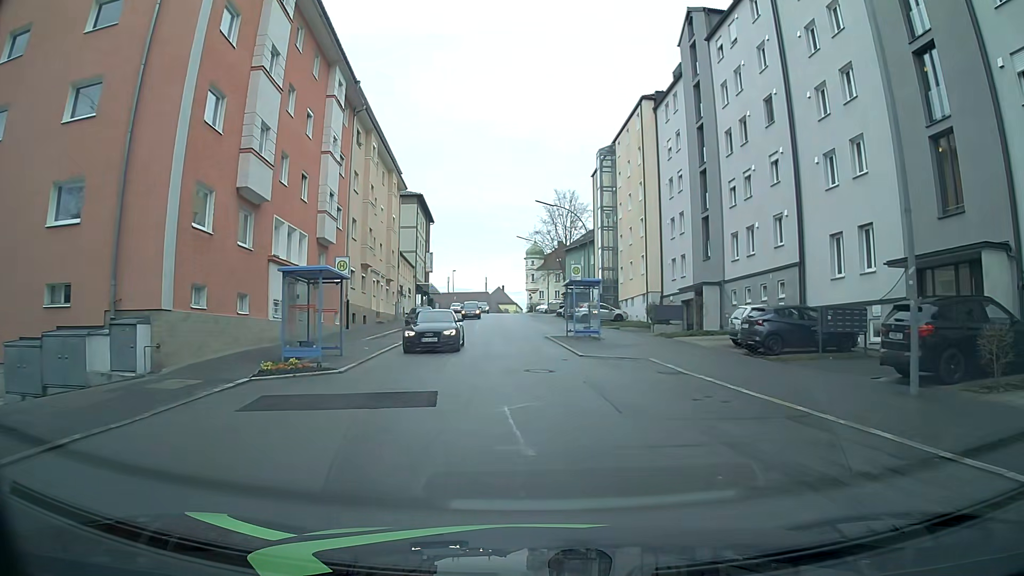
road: tertiary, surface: asphalt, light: Day
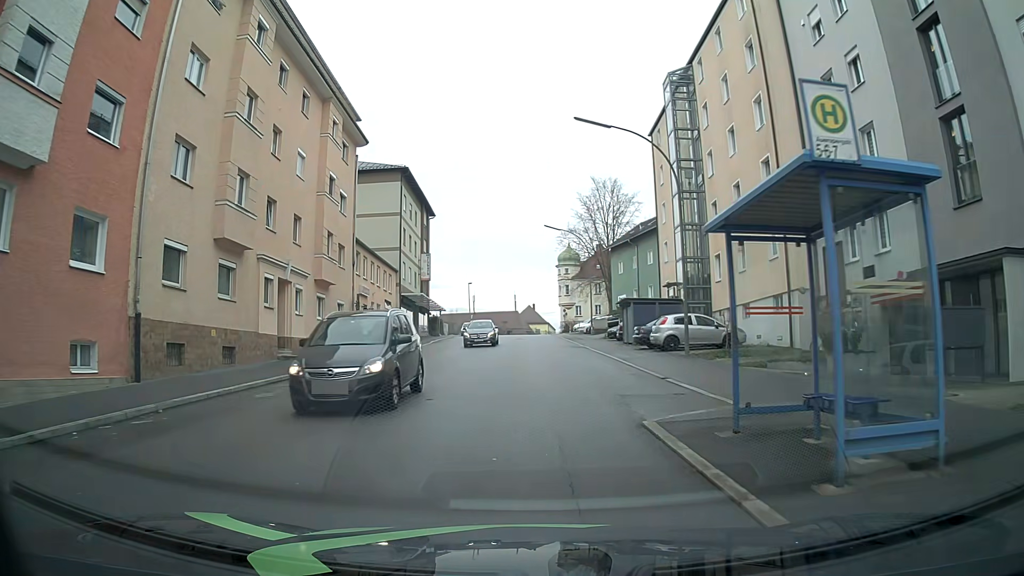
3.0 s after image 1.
(-0.2, +23.3) m; -3°
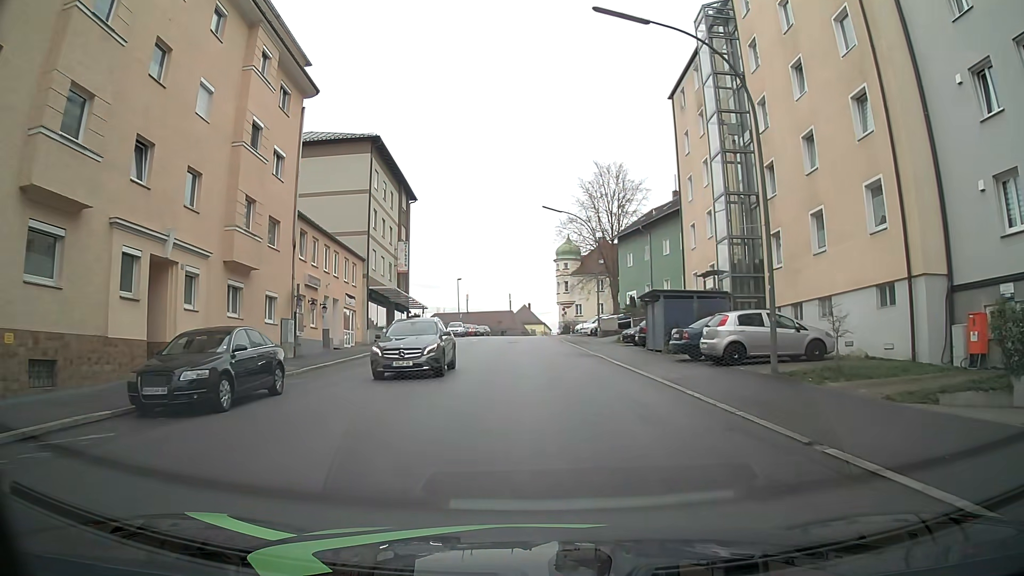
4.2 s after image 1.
(+0.1, +9.2) m; +1°
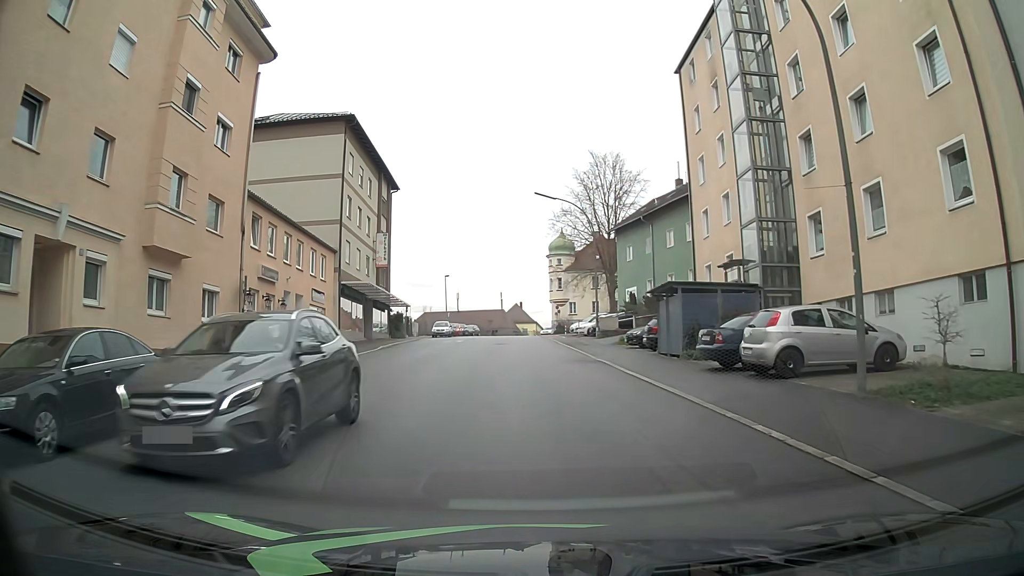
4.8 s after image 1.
(0.0, +4.6) m; 0°
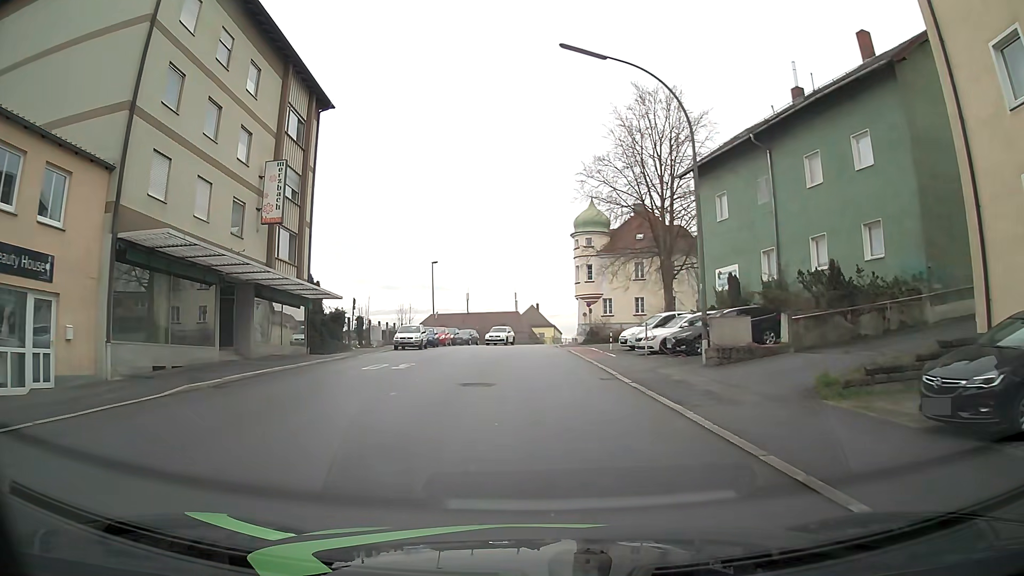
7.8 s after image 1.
(-0.1, +23.5) m; -1°
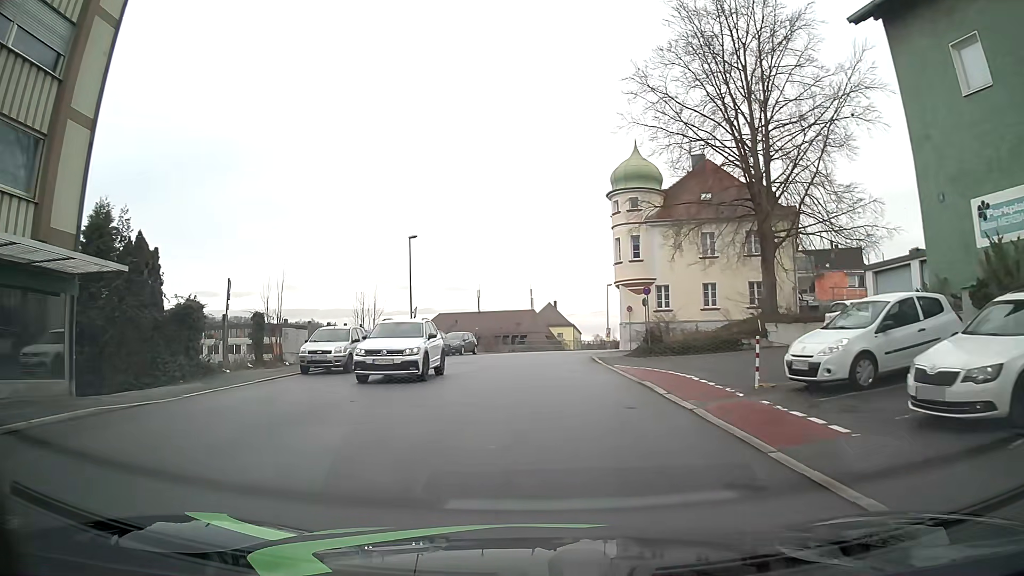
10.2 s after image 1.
(-0.4, +19.1) m; -1°
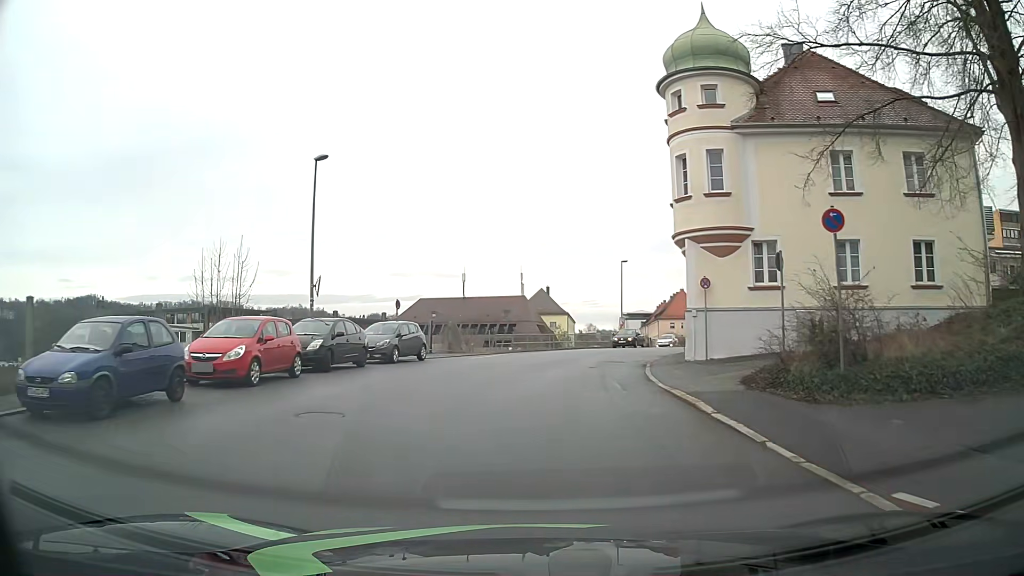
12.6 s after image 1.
(-0.2, +19.3) m; 0°
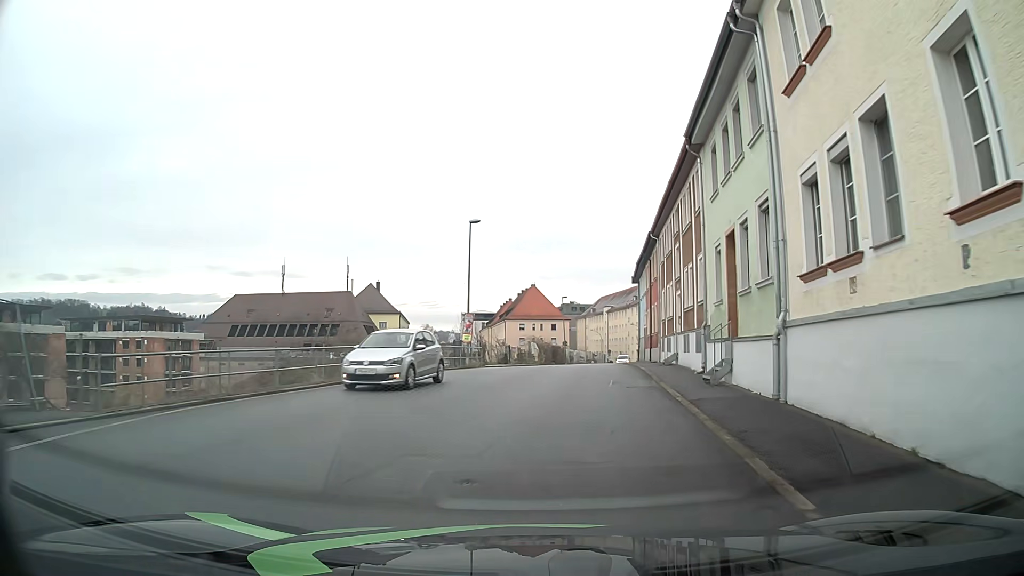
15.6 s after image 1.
(+2.2, +24.3) m; +13°
(+1, +10) (+2, +20) (+3, +30) (+4, +40) (+5, +50) (+7, +60) (+9, +69) (+11, +79) (+14, +89) (+17, +98) m
